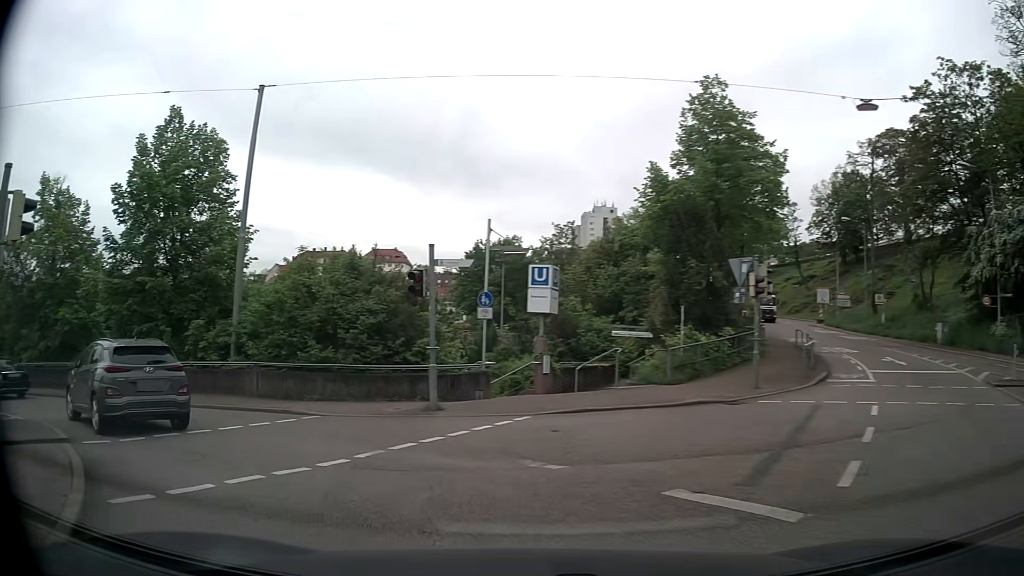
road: secondary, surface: asphalt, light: Day
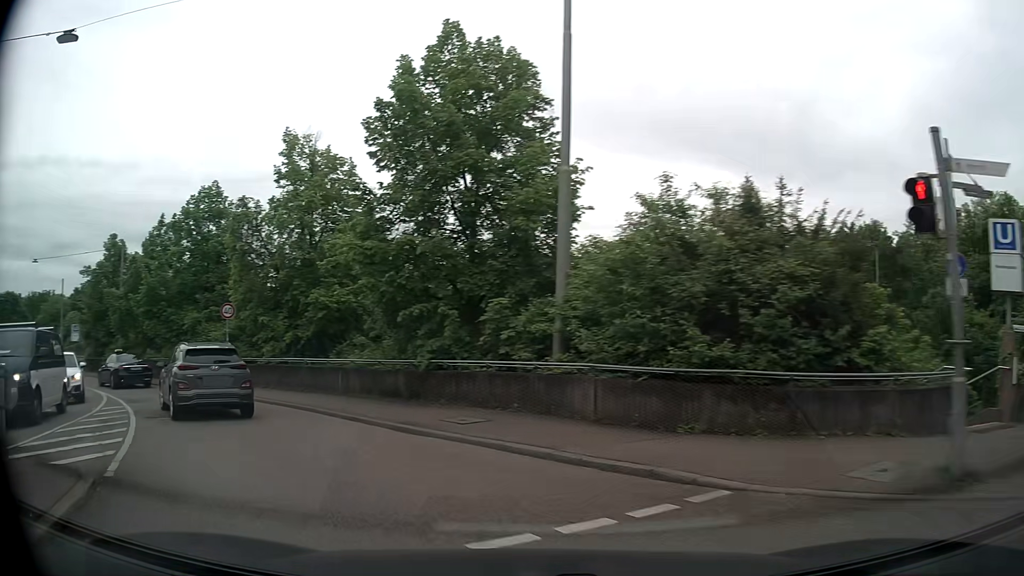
(-1.9, +7.3) m; -30°
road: tertiary
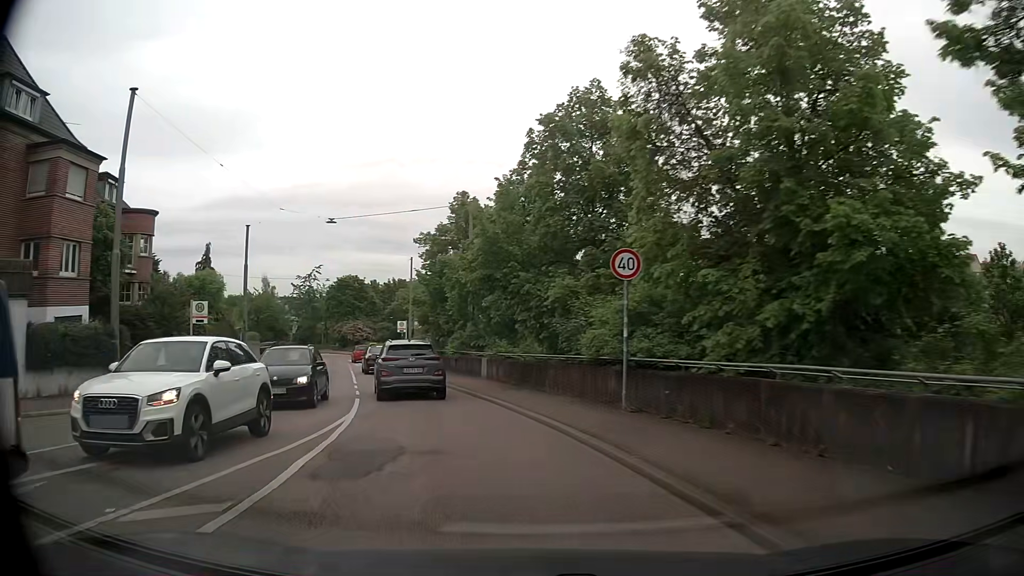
(-4.7, +12.6) m; -36°
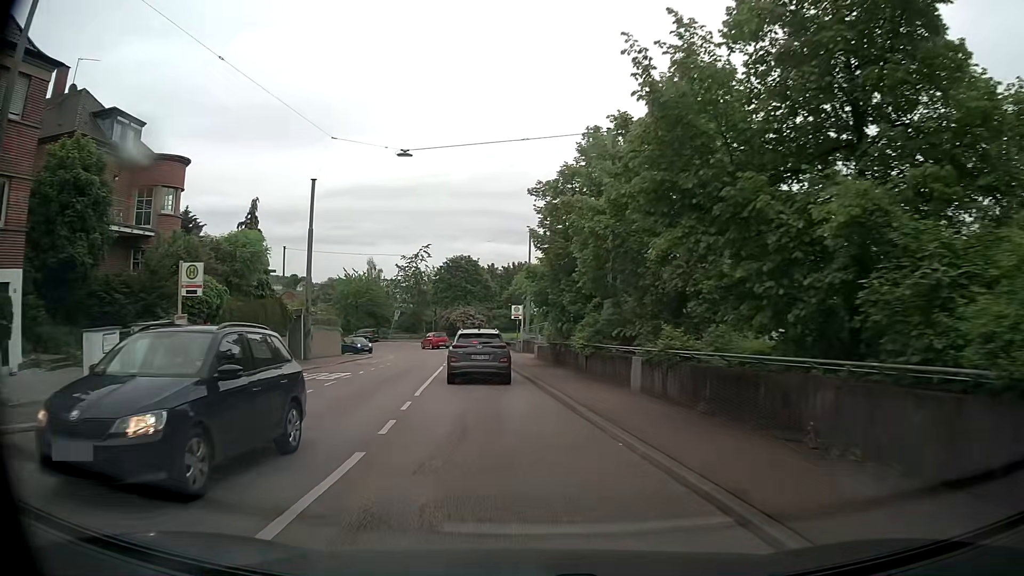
(-0.9, +10.8) m; -9°
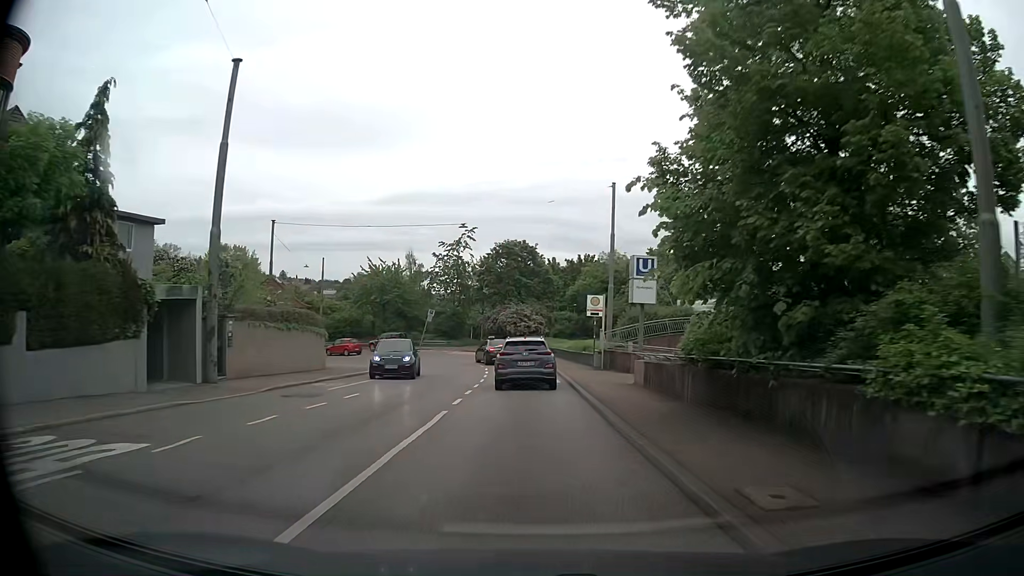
(-1.0, +17.8) m; -5°
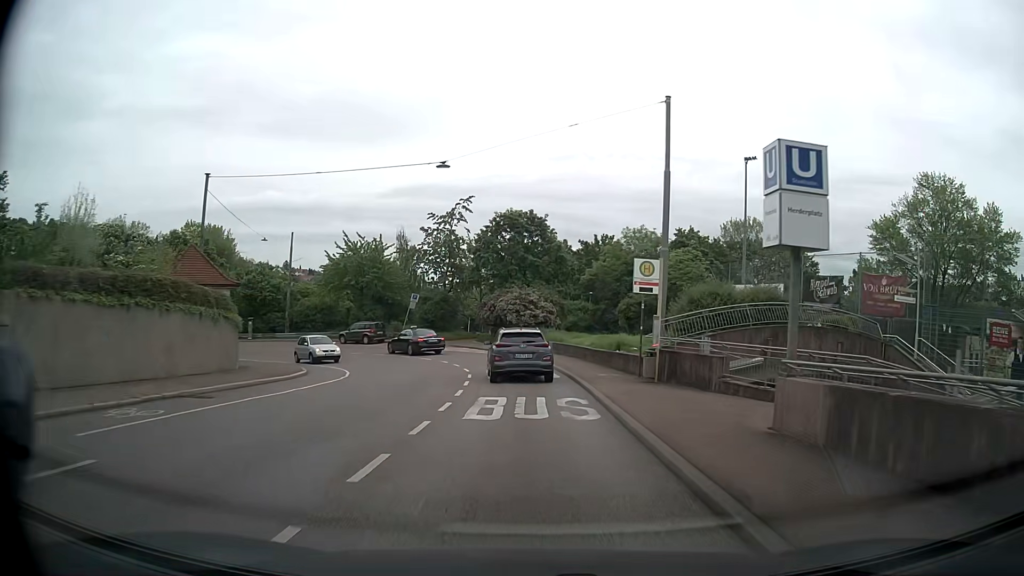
(0.0, +12.1) m; -1°
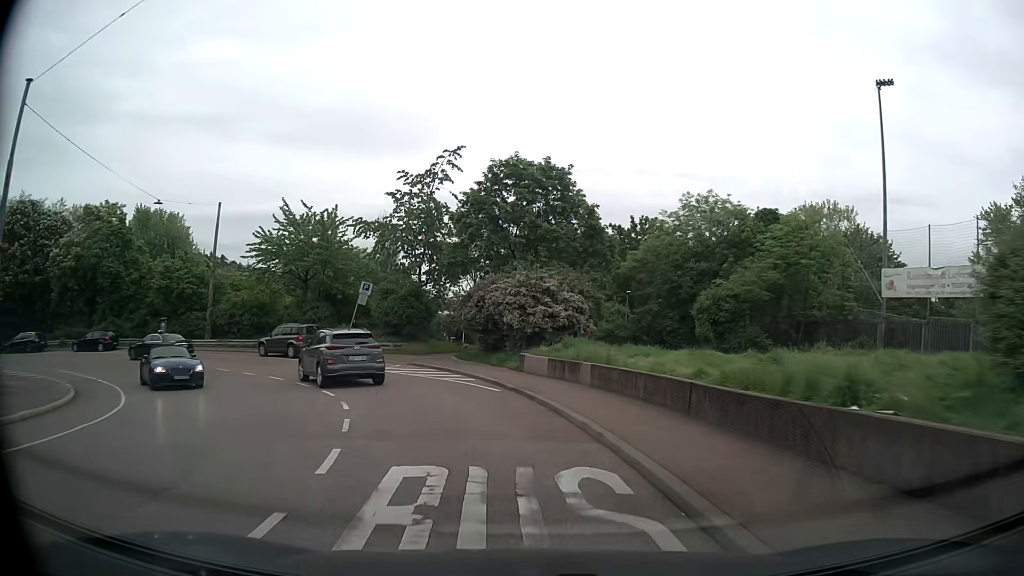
(+0.2, +17.9) m; -1°
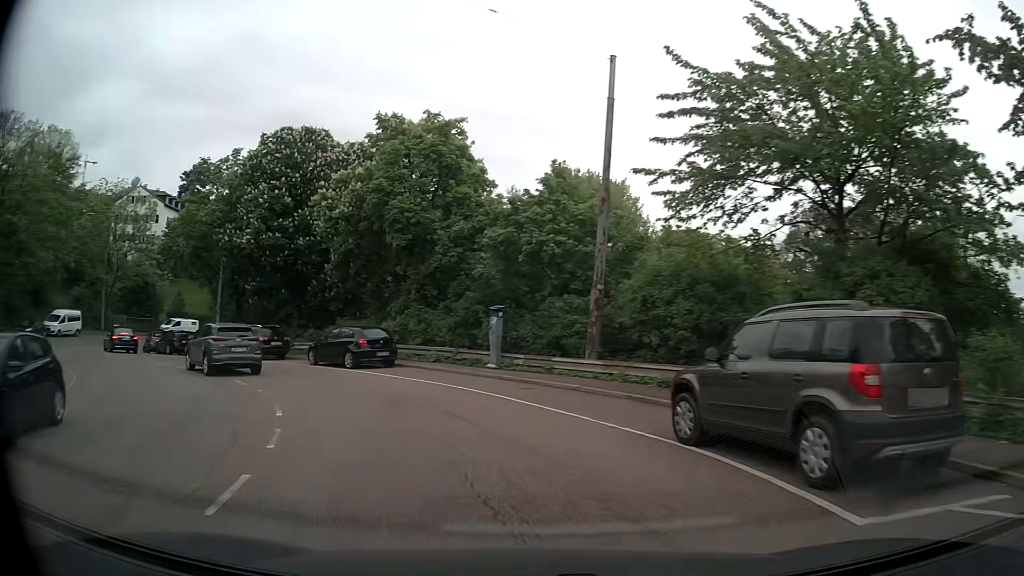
(-8.1, +25.7) m; -42°
(-2, +10) (-6, +19) (-14, +26) (-21, +32) (-28, +39) (-32, +48) (-32, +58) (-28, +67) (-21, +74) (-11, +76) m
